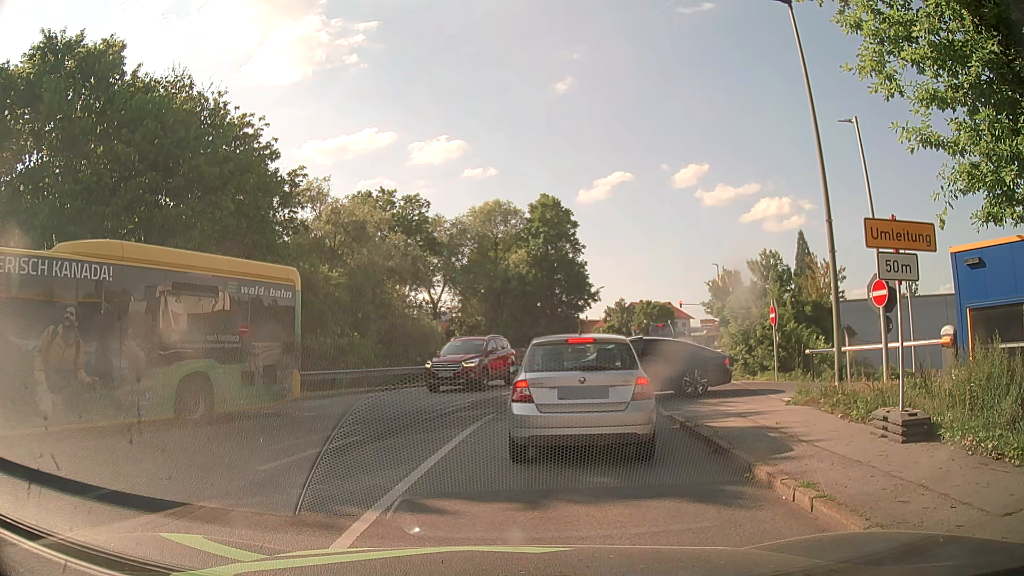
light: Day
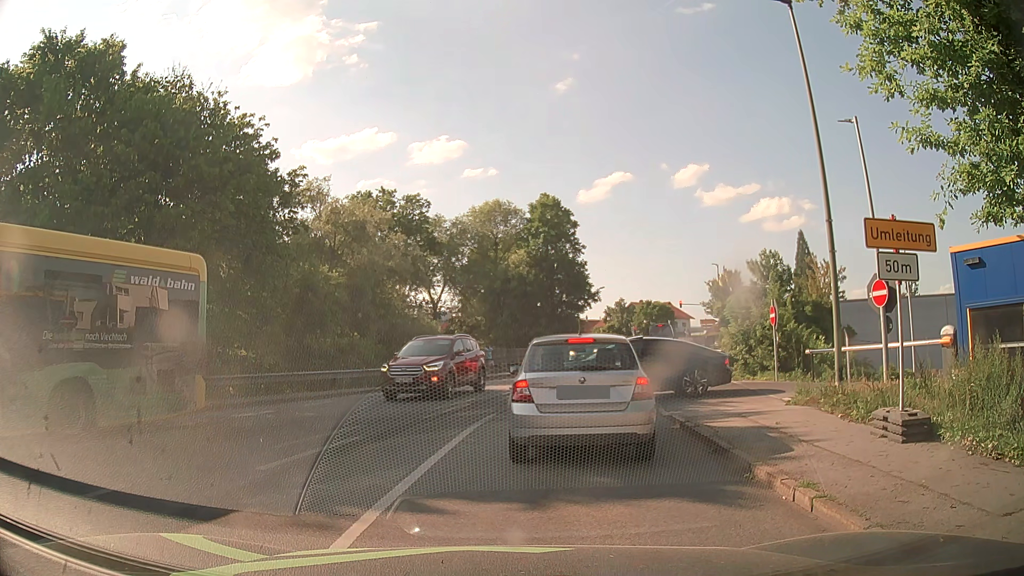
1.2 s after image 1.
(0.0, 0.0) m; 0°
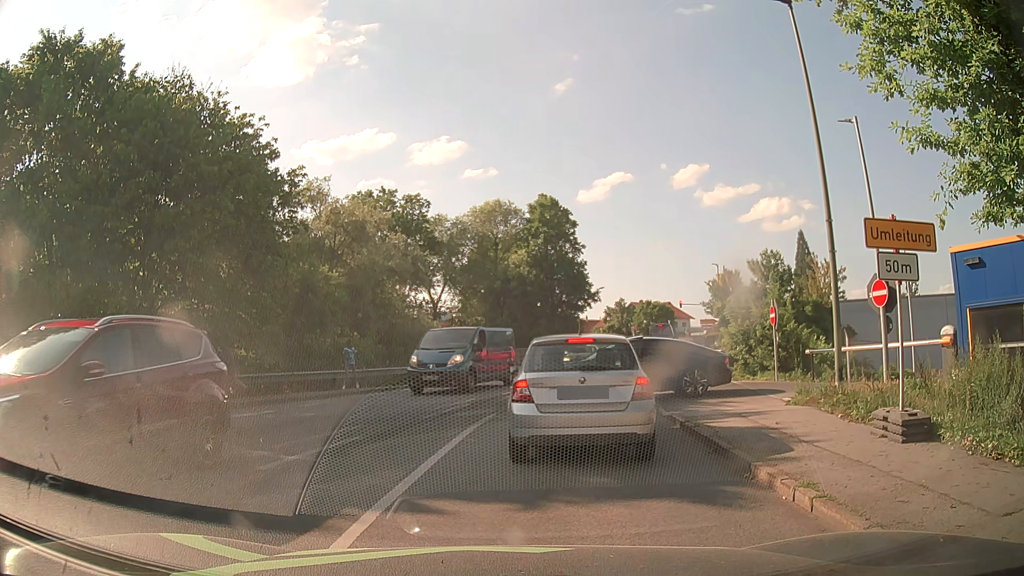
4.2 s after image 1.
(0.0, 0.0) m; 0°
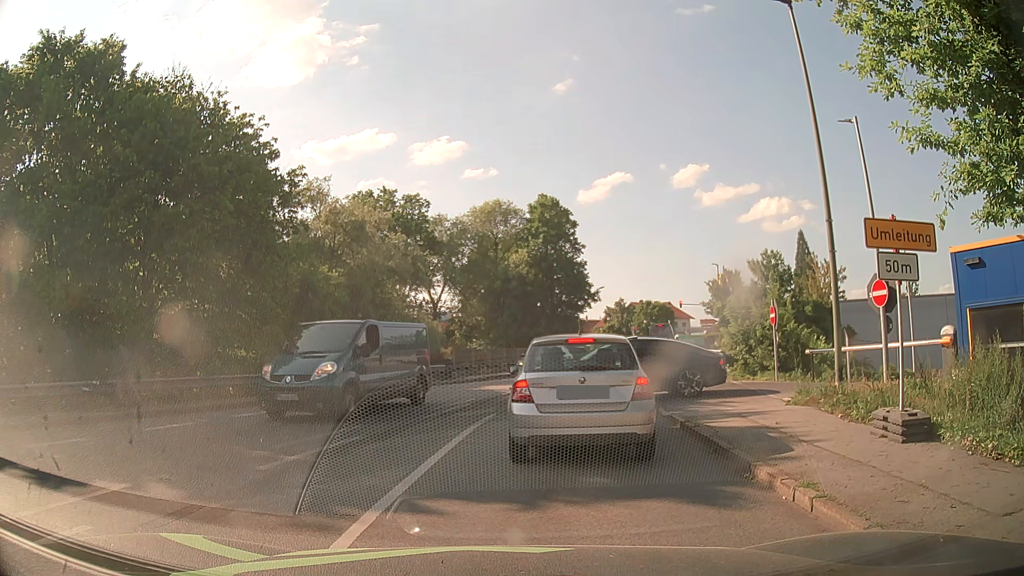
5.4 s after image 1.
(0.0, 0.0) m; 0°
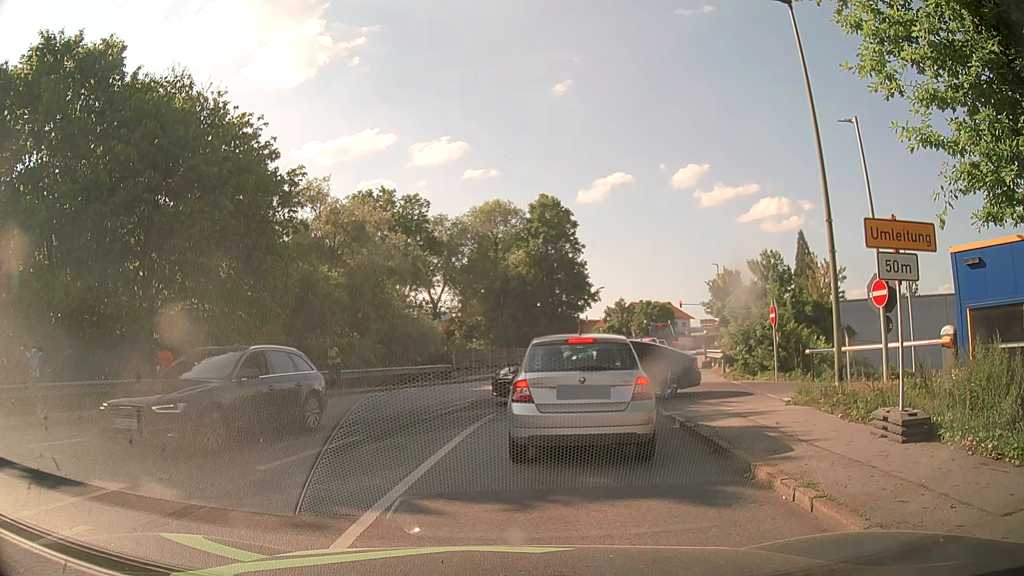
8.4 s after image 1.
(0.0, 0.0) m; 0°
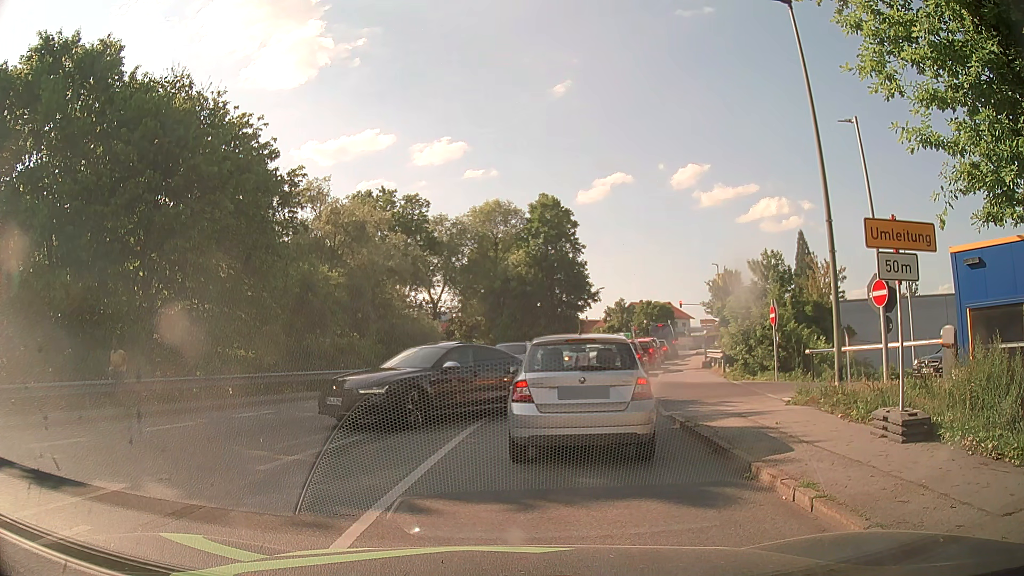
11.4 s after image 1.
(0.0, 0.0) m; 0°
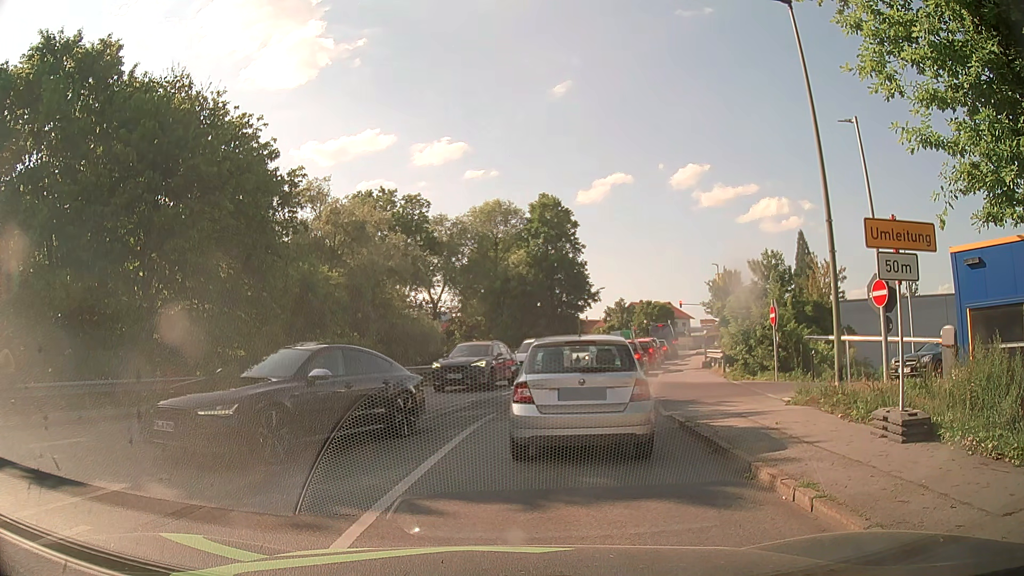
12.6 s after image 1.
(0.0, 0.0) m; 0°
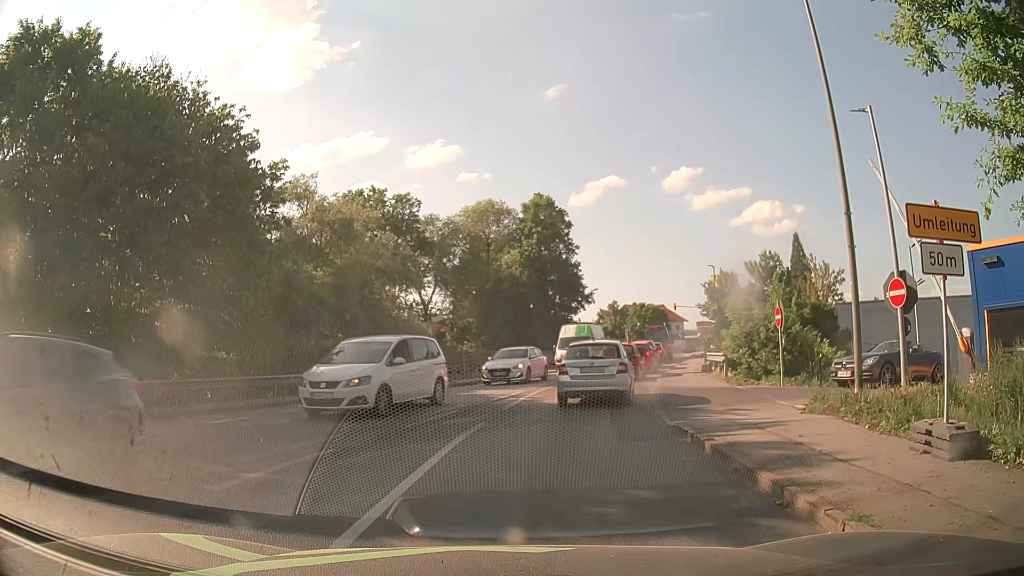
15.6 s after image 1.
(0.0, +1.2) m; 0°
